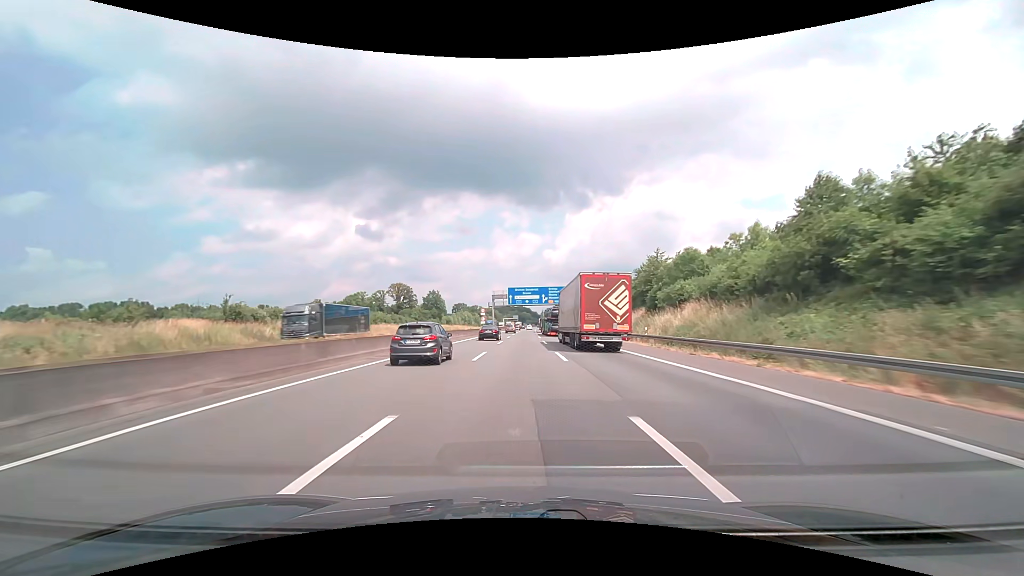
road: motorway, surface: asphalt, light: Day
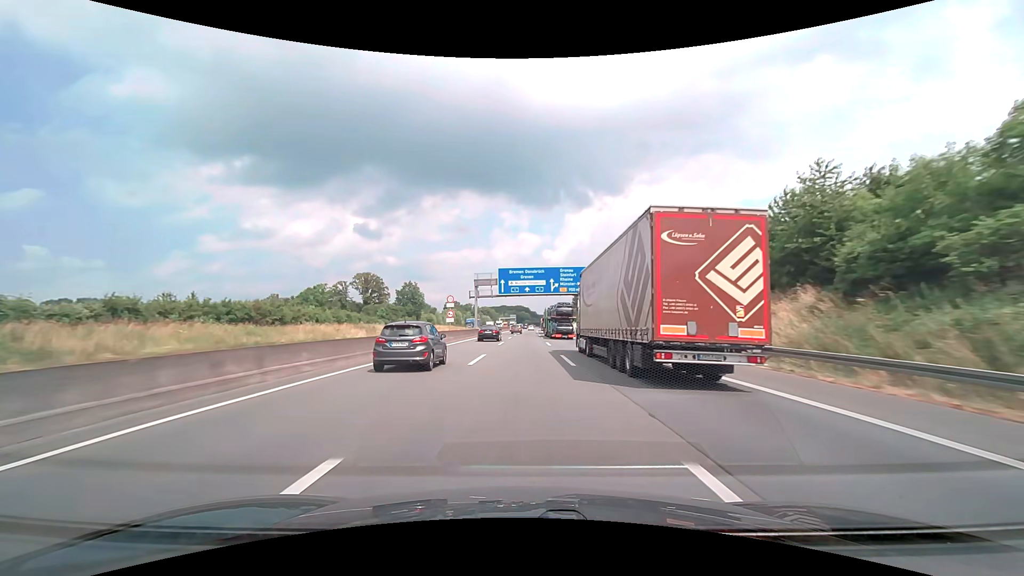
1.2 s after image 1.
(+0.1, +38.0) m; 0°
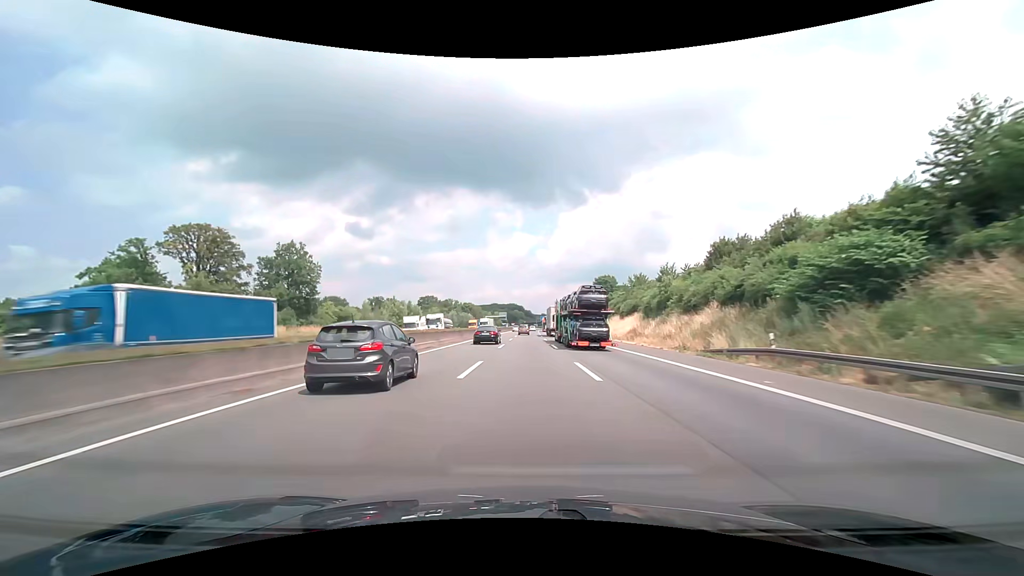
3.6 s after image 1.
(+0.5, +76.0) m; +1°
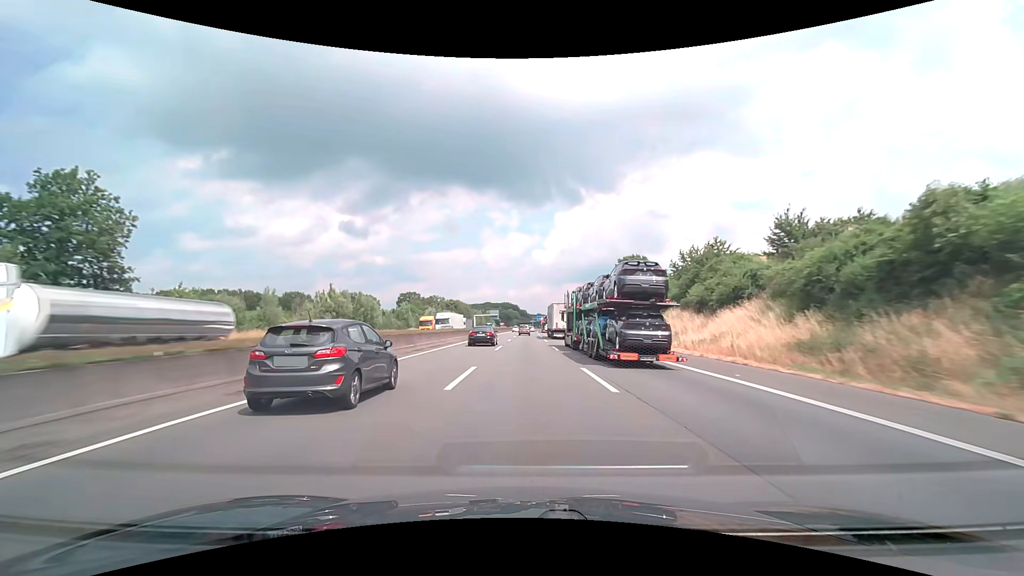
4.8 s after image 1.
(+0.3, +38.1) m; +1°
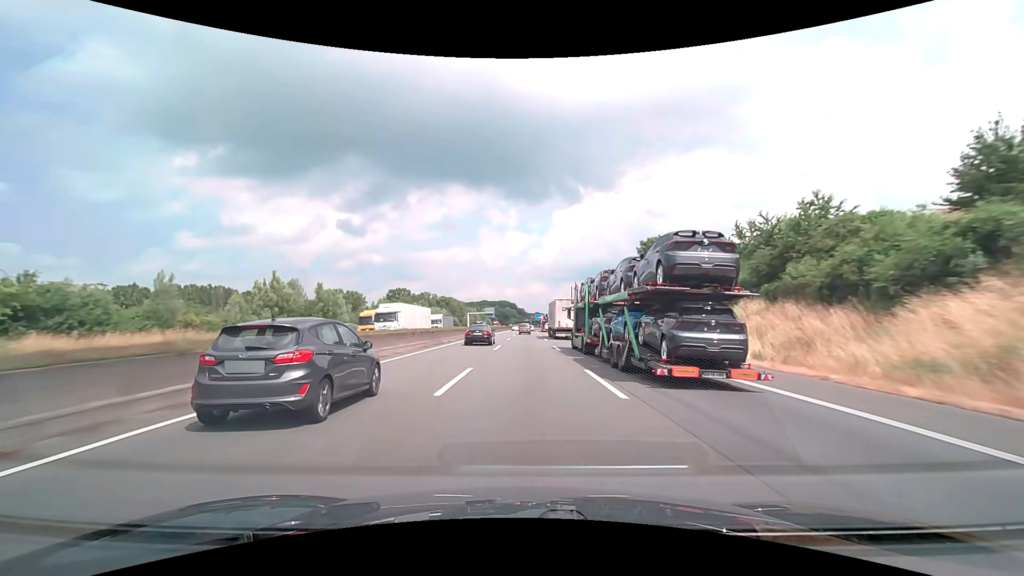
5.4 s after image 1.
(0.0, +19.1) m; 0°
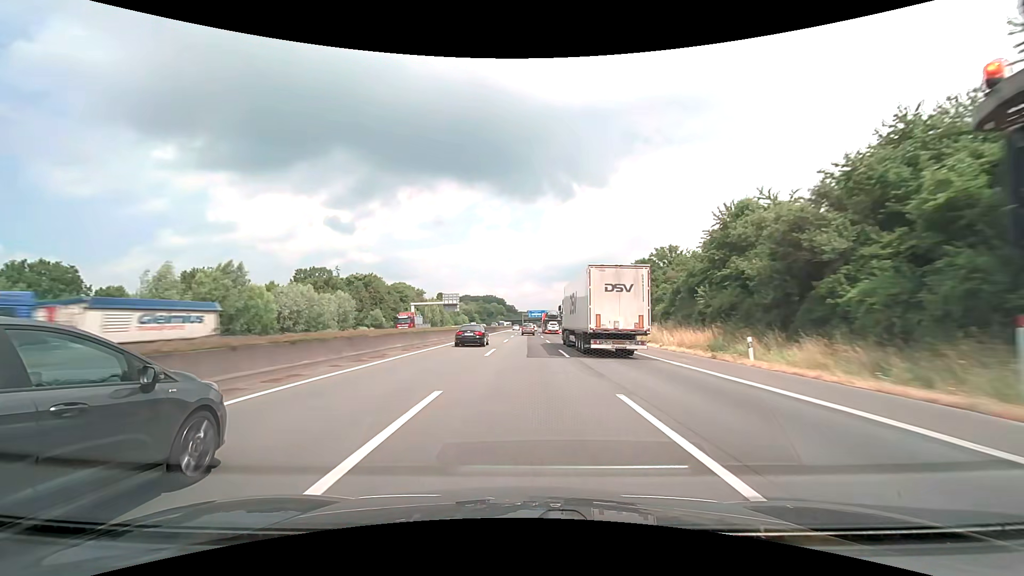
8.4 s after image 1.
(+0.9, +95.1) m; +1°
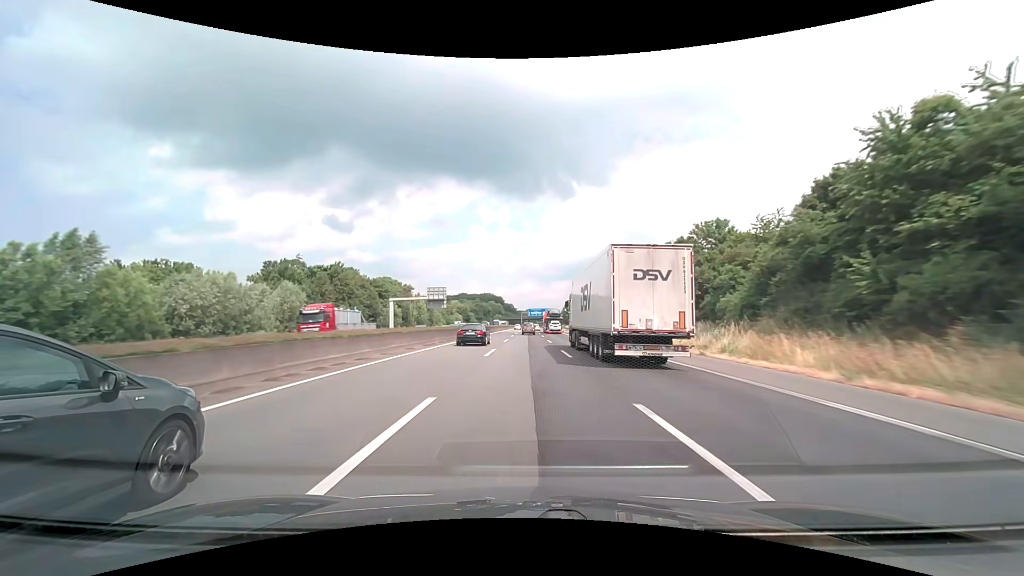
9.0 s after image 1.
(0.0, +18.9) m; 0°
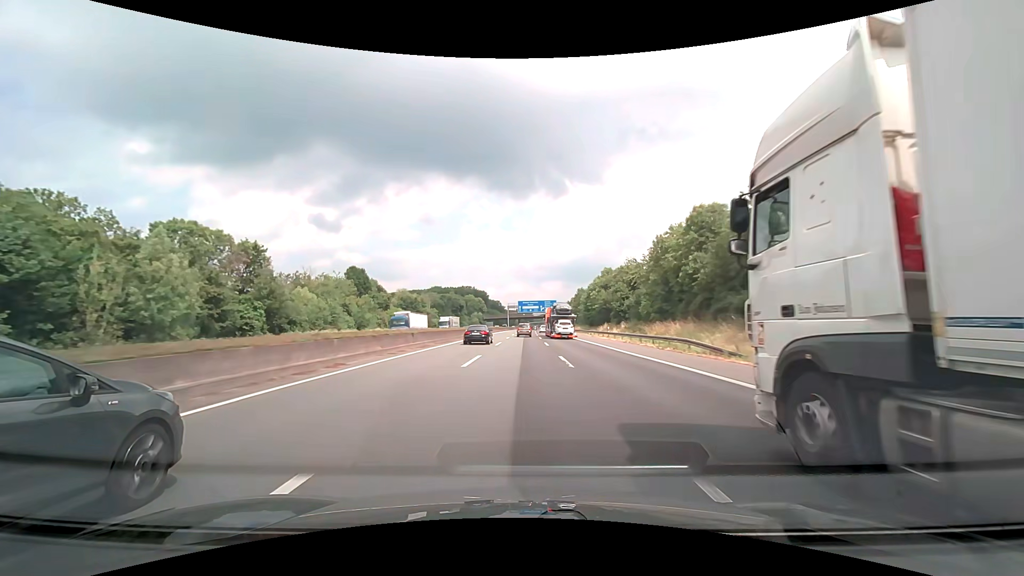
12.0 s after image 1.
(+0.9, +94.2) m; +1°
(0, +10) (0, +20) (0, +30) (0, +40) (0, +50) (0, +60) (0, +70) (+1, +80) (+1, +90) (+1, +100) m
